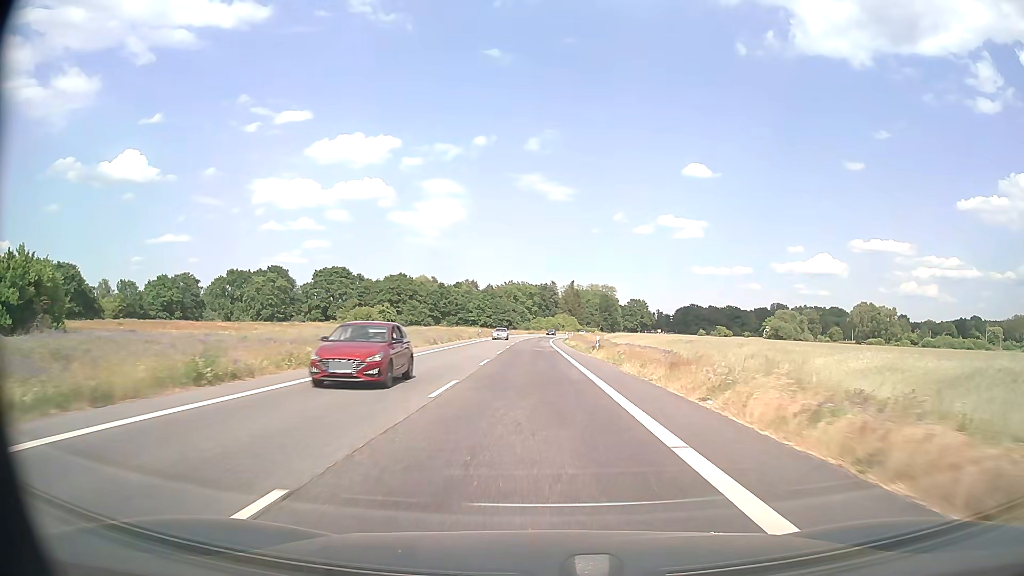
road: secondary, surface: asphalt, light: Day
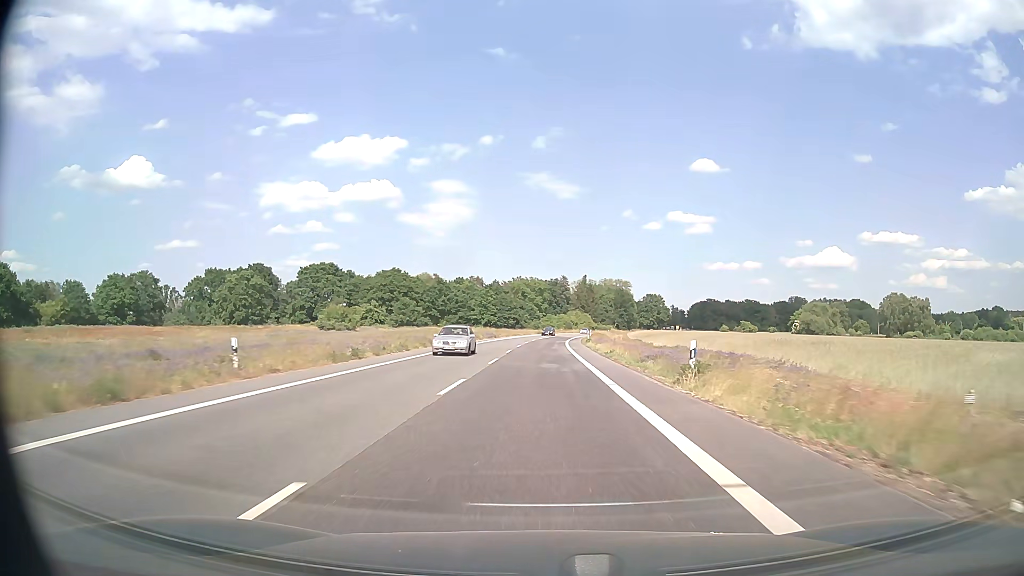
(-0.2, +23.7) m; -1°
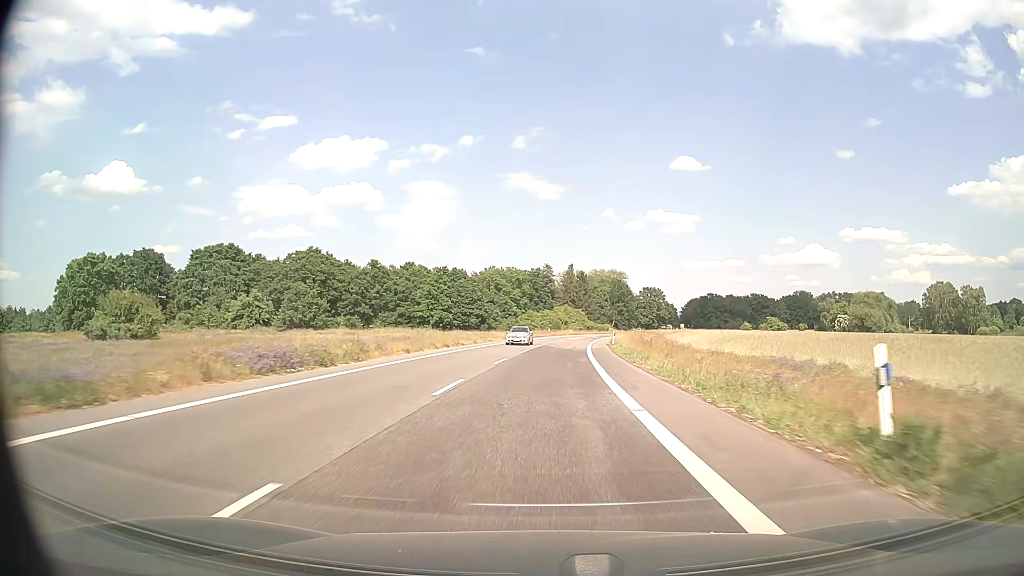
(+0.5, +59.4) m; +2°
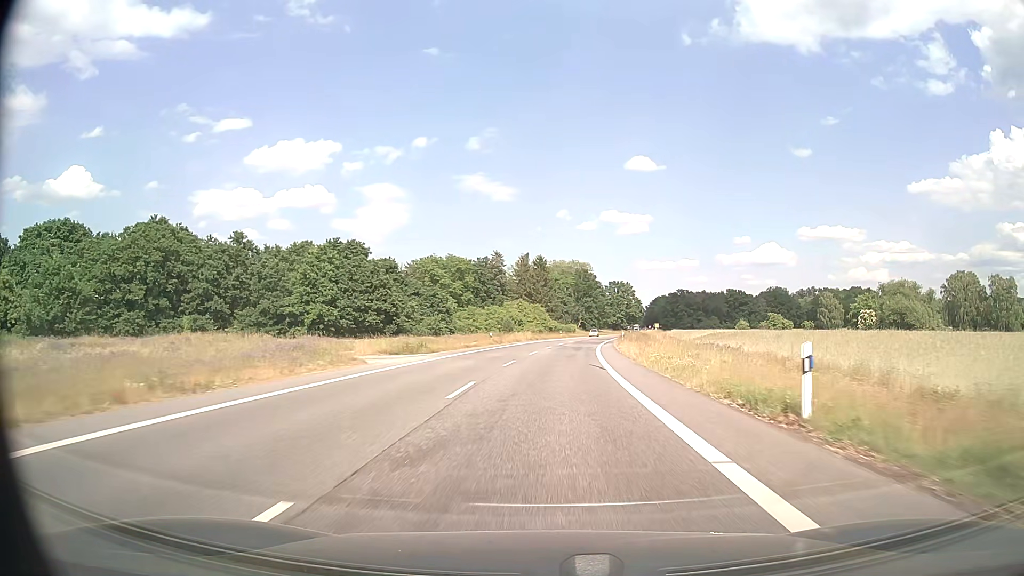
(+1.3, +47.7) m; +4°
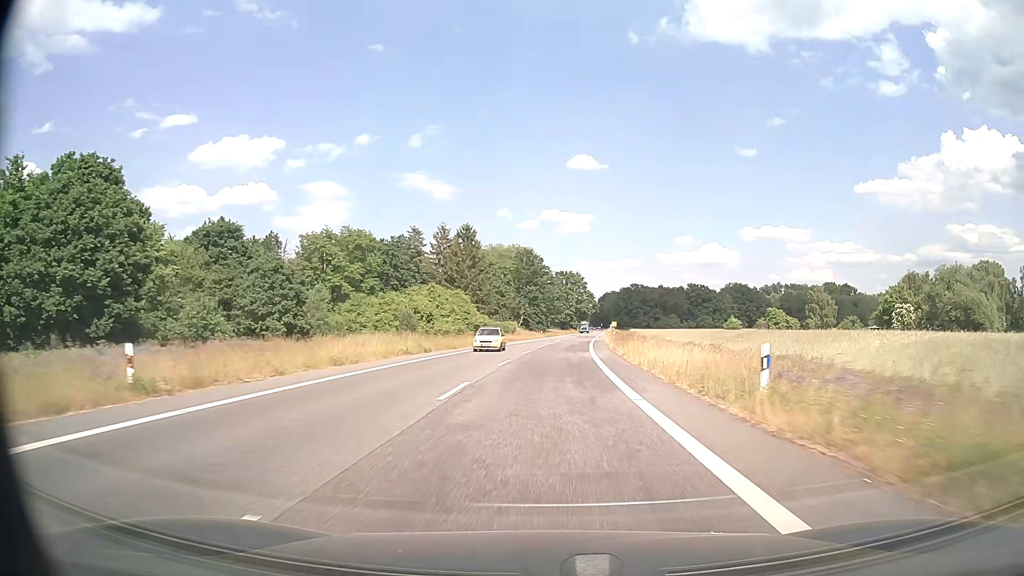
(+2.1, +47.9) m; +5°
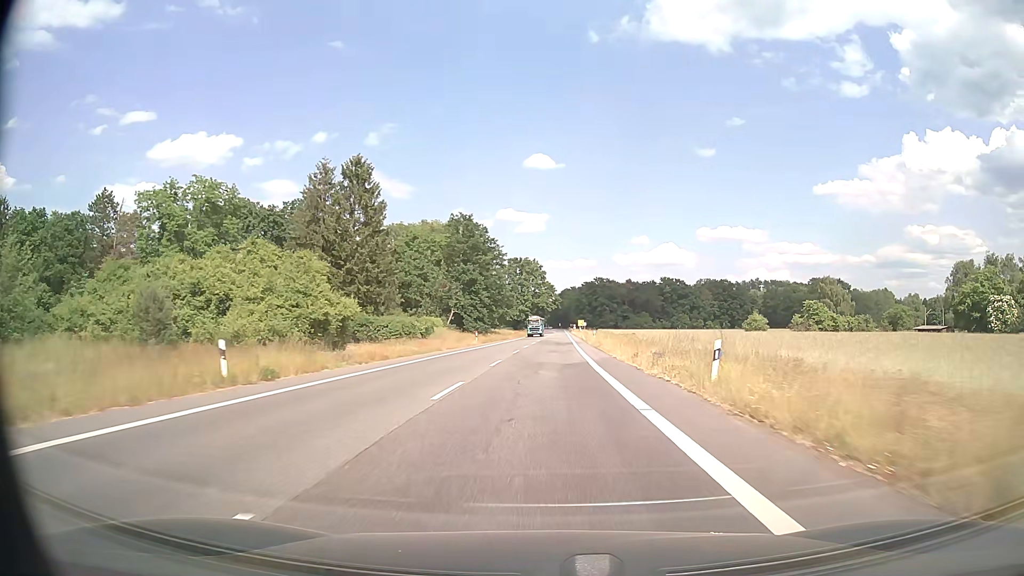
(+1.6, +47.3) m; +4°
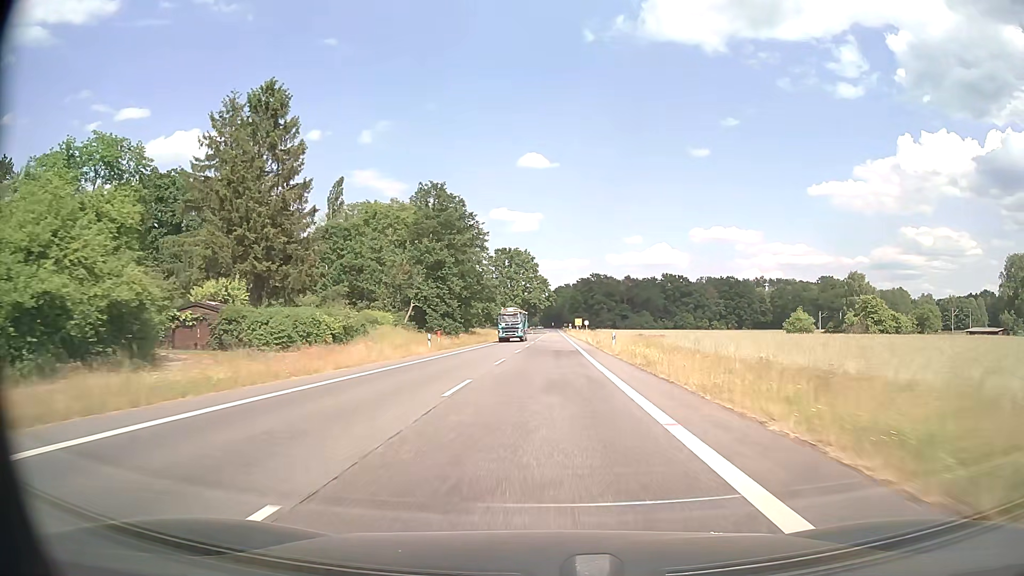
(+0.1, +23.3) m; +1°
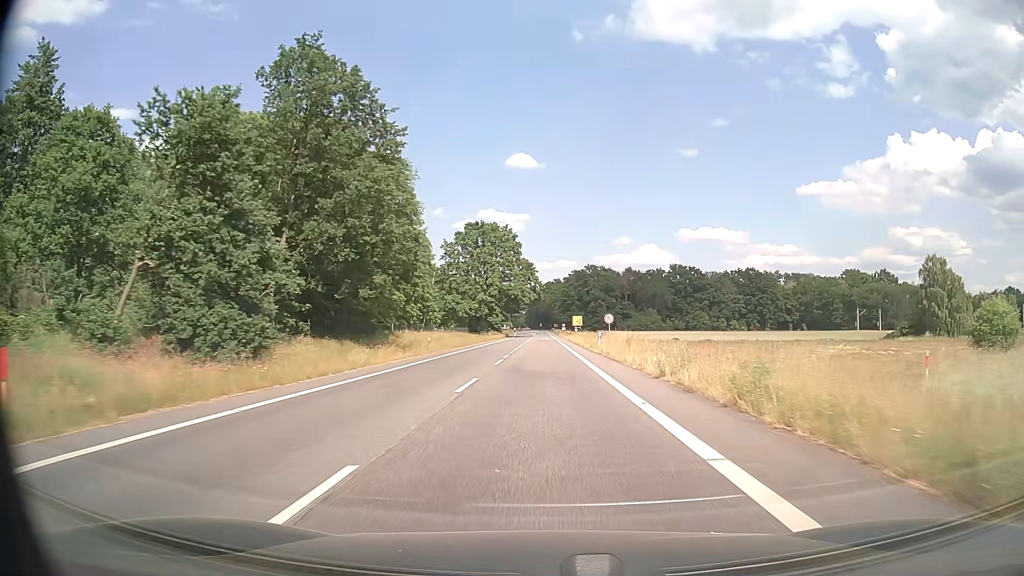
(+0.5, +45.8) m; +1°
(0, +10) (0, +20) (0, +30) (0, +40) (0, +50) (0, +60) (0, +70) (0, +80) (0, +90) (0, +100) m
